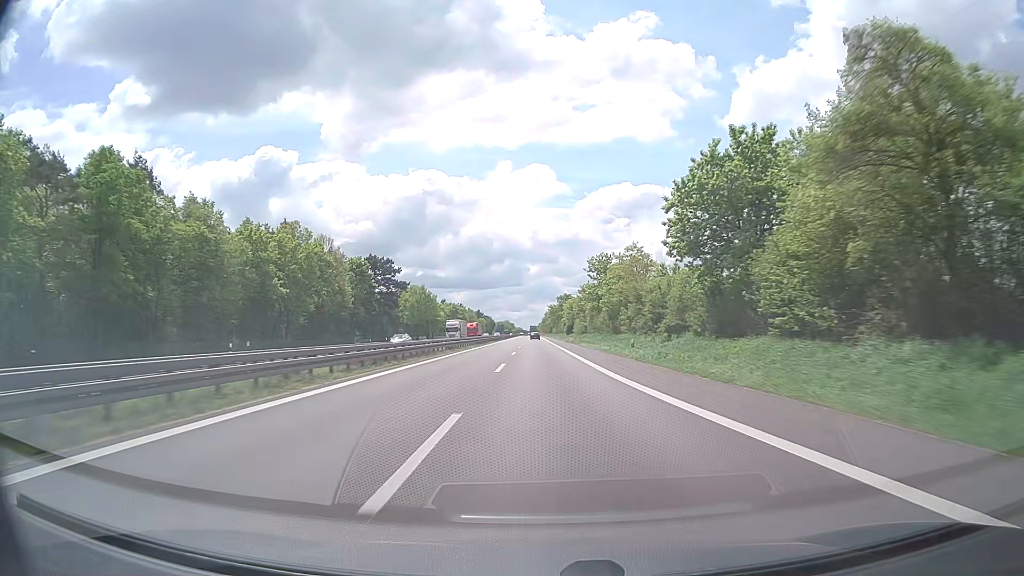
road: trunk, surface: asphalt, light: Day
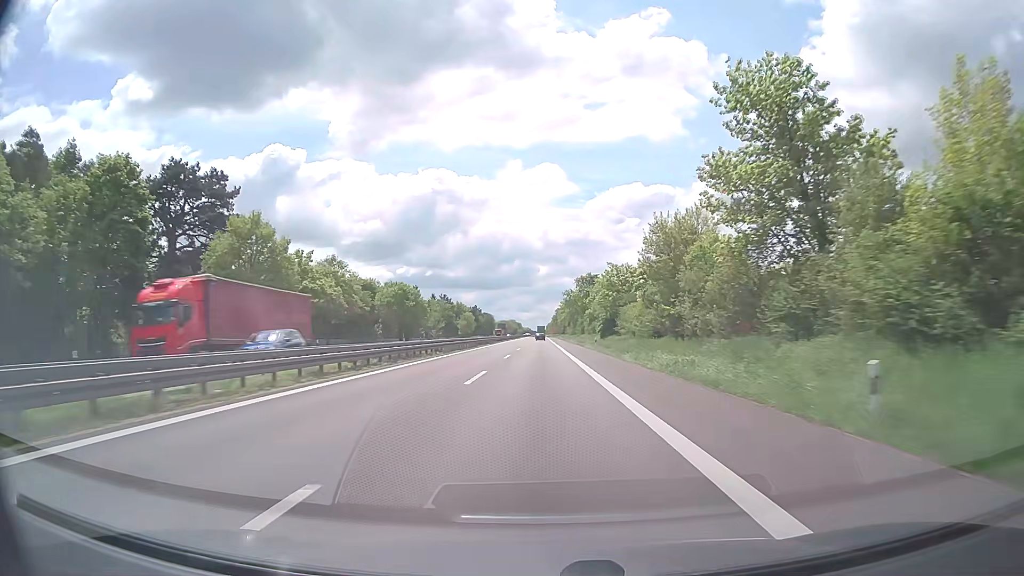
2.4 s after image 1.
(-0.6, +77.8) m; -1°
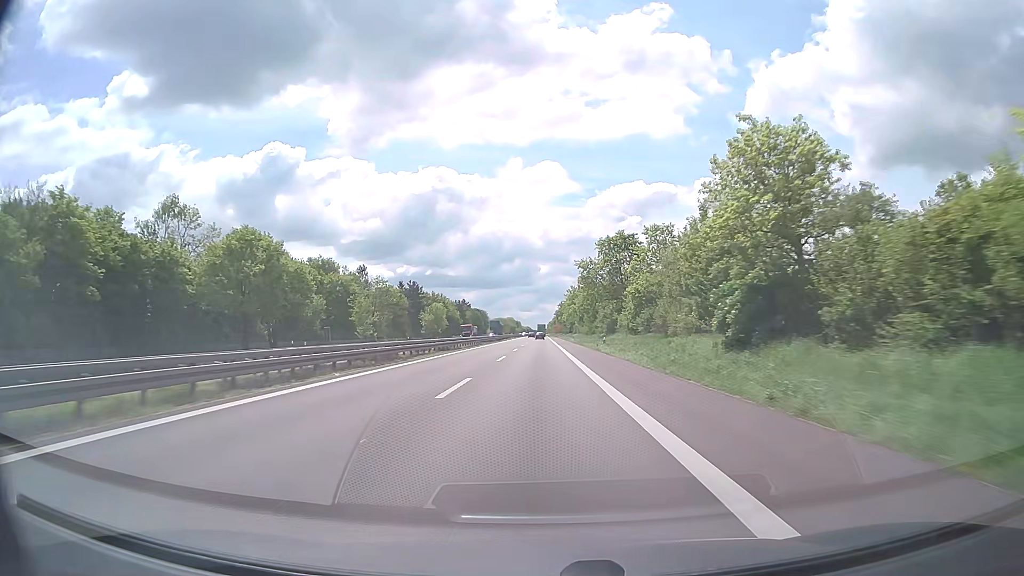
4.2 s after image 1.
(-0.1, +58.3) m; 0°
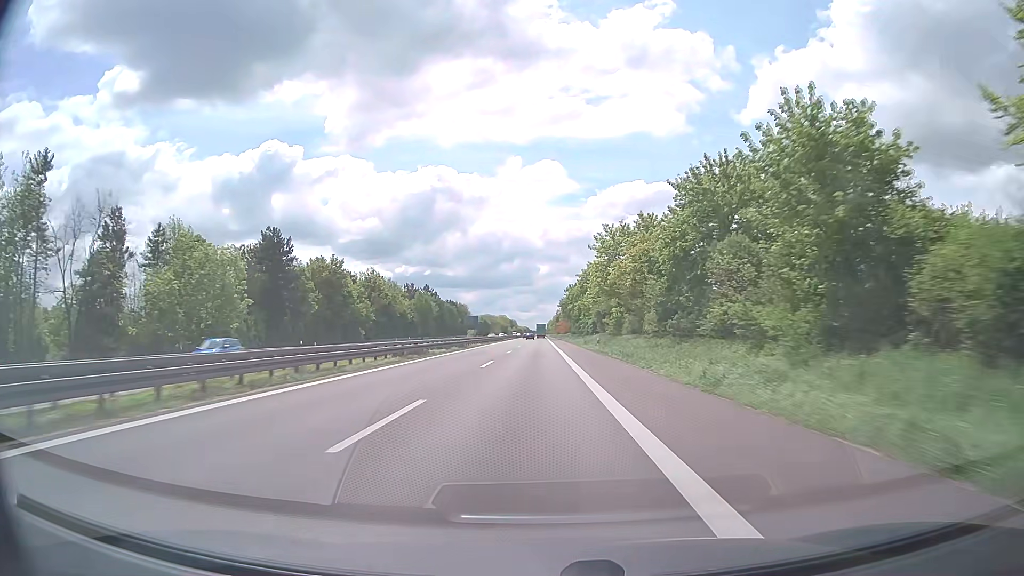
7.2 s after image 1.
(0.0, +97.2) m; 0°
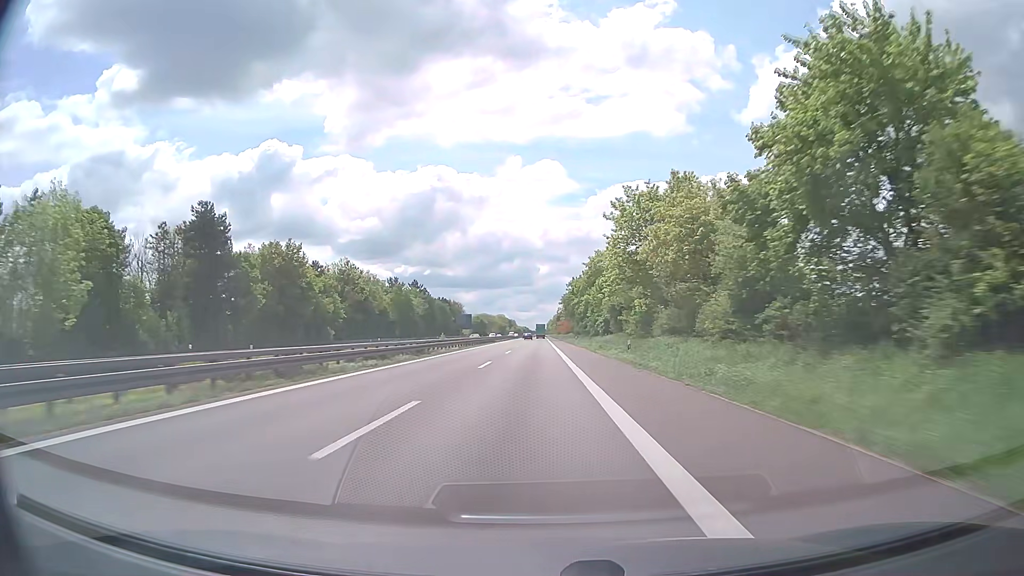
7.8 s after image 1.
(+0.1, +19.5) m; 0°
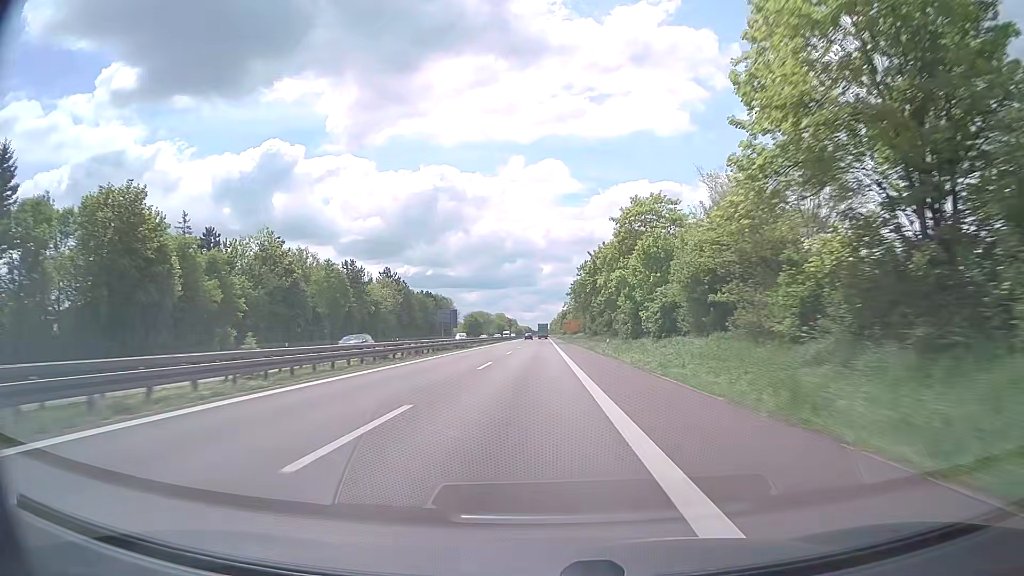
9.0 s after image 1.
(-0.1, +38.9) m; 0°
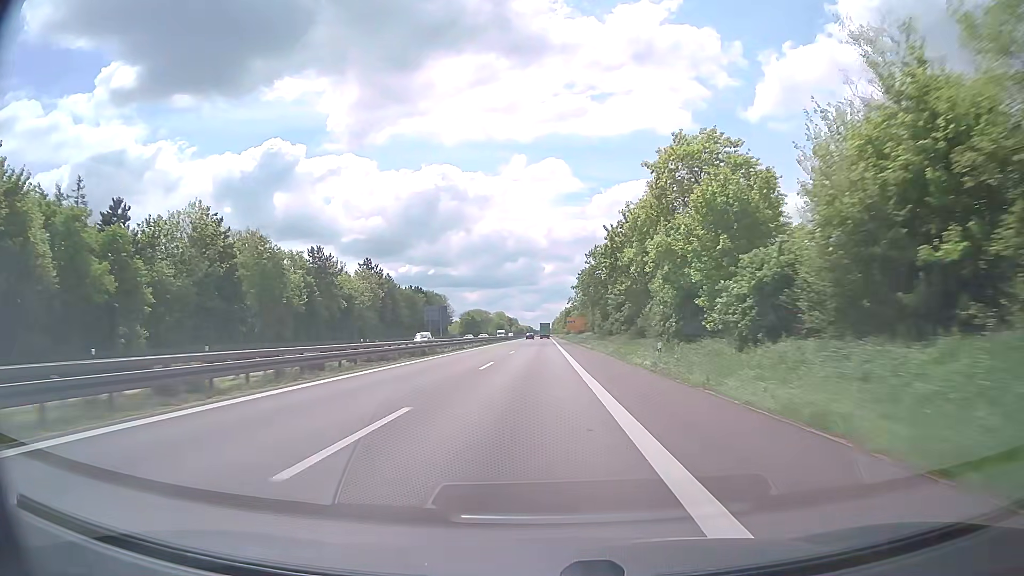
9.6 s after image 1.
(-0.1, +19.5) m; 0°
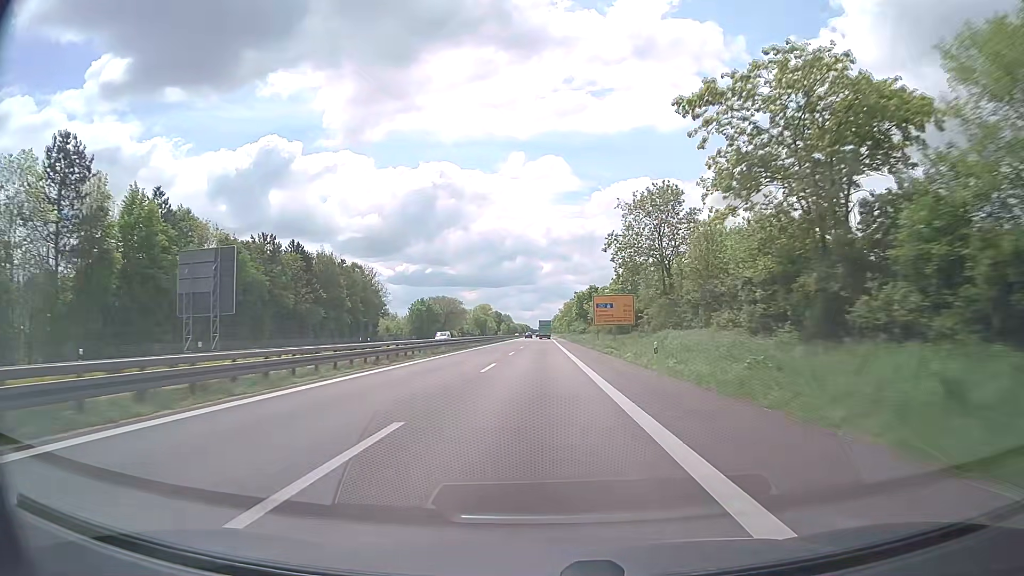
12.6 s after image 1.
(+0.3, +97.4) m; 0°
(0, +10) (0, +20) (0, +30) (0, +40) (0, +50) (0, +60) (0, +70) (0, +80) (0, +90) (0, +100) m
